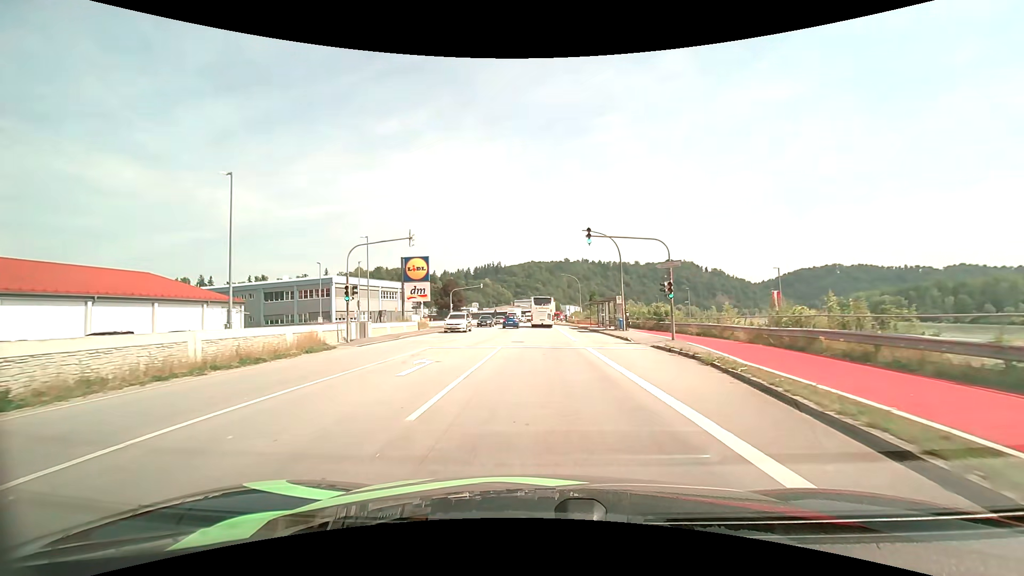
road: primary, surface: asphalt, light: Day
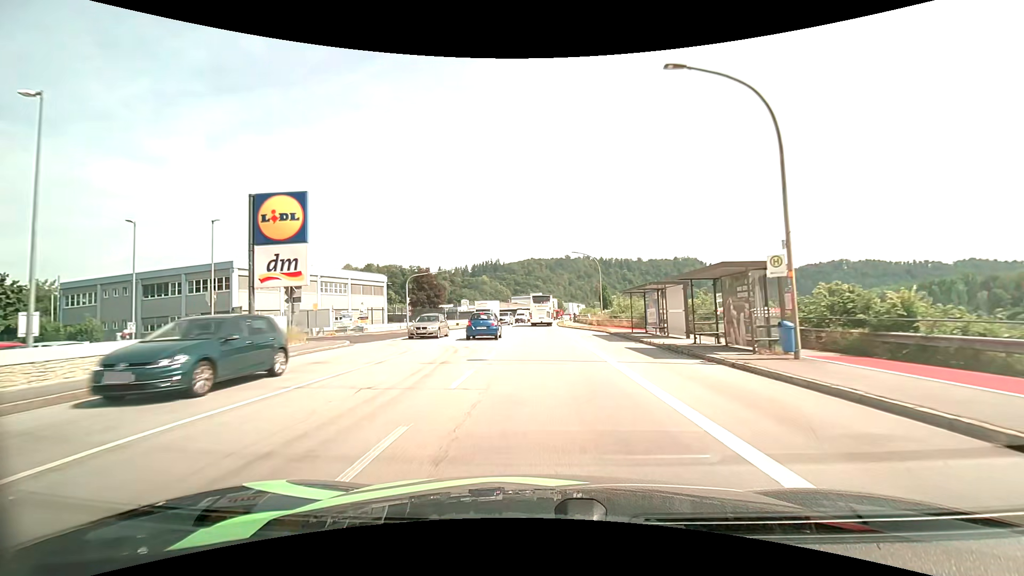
(-0.1, +26.9) m; 0°
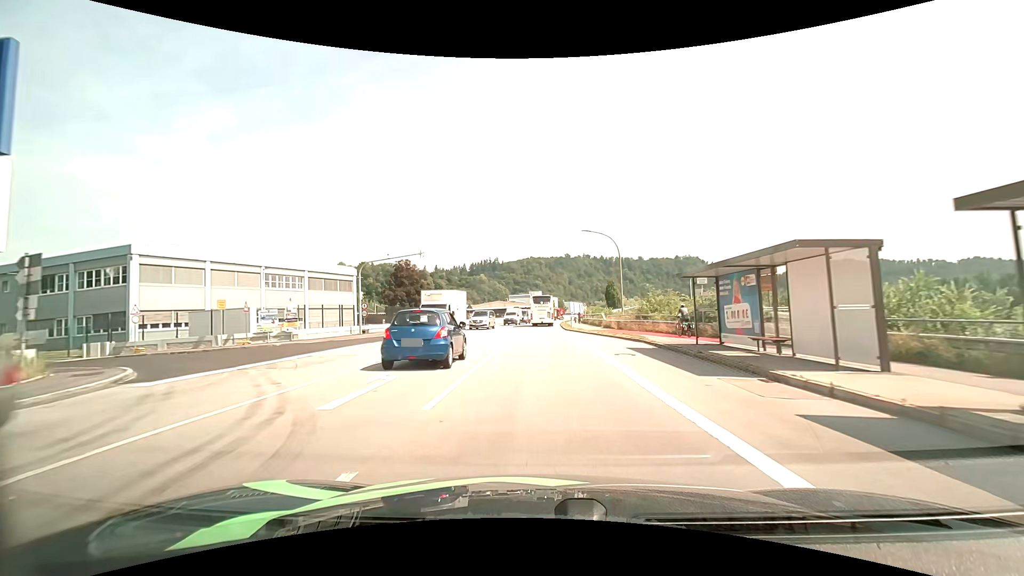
(0.0, +13.9) m; 0°
(0, +10) (0, +20) (0, +30) (0, +40) (0, +50) (0, +60) (+1, +70) (+1, +80) (+2, +90) (+3, +100) m
